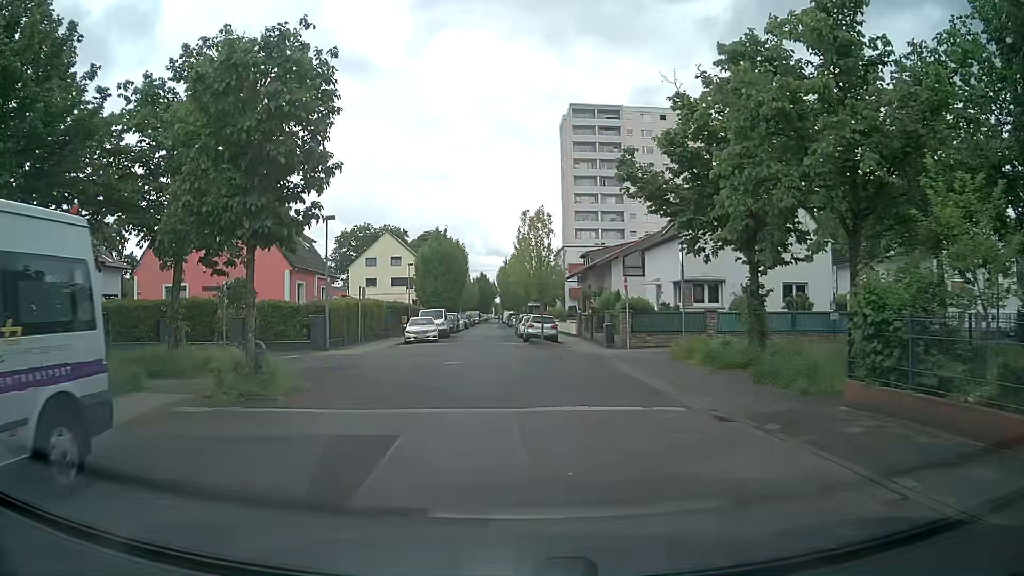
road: residential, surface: asphalt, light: Day
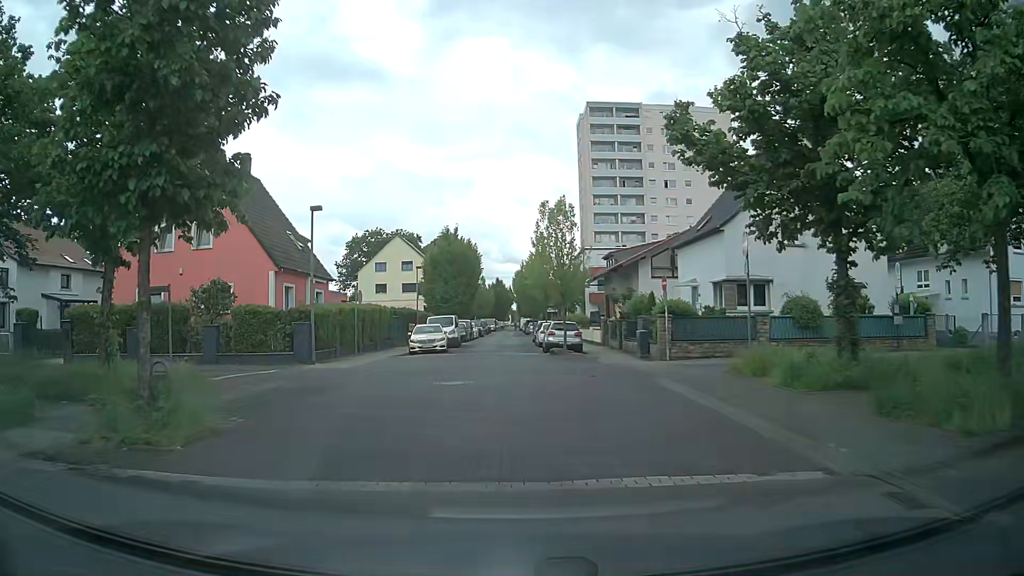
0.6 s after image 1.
(0.0, +4.2) m; -1°
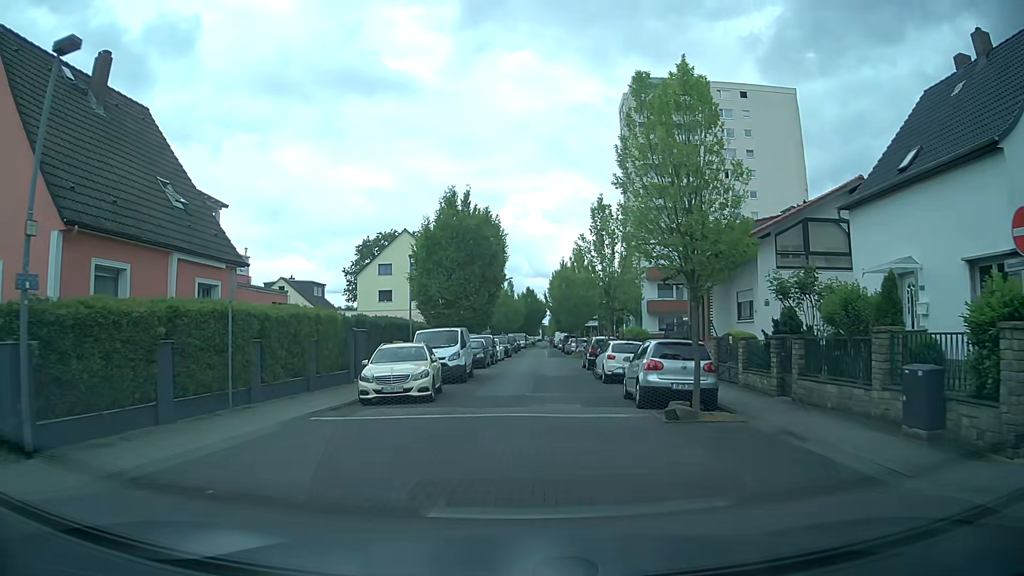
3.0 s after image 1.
(-0.6, +16.7) m; -3°
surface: paving_stones
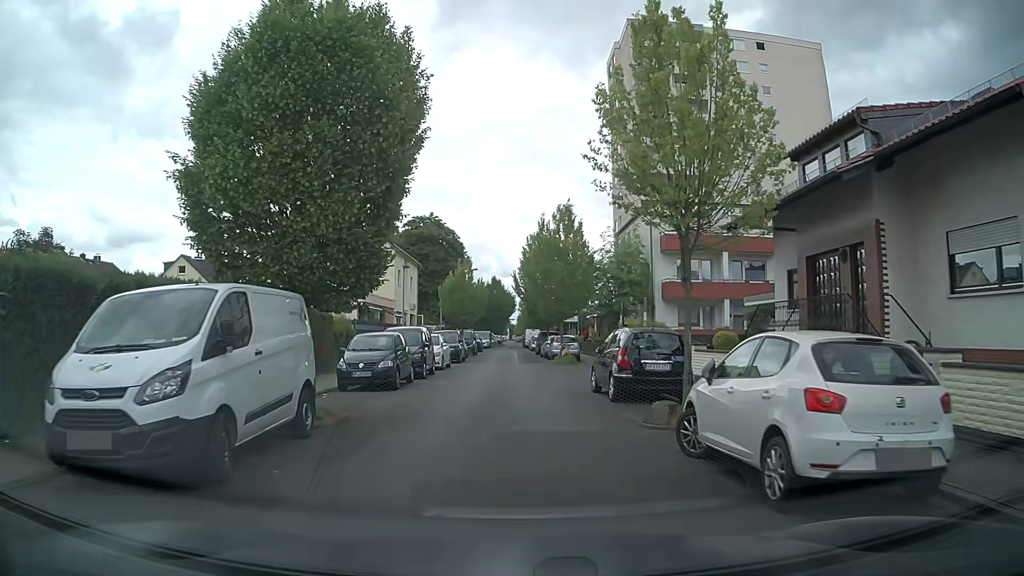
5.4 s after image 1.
(+0.7, +18.0) m; +4°
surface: asphalt
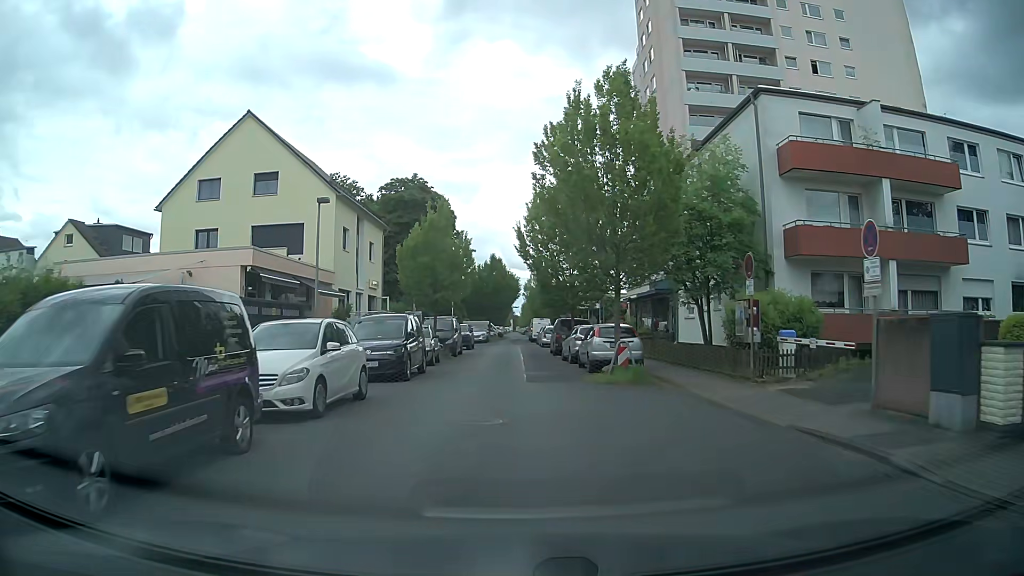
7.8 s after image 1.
(-0.3, +18.6) m; -1°
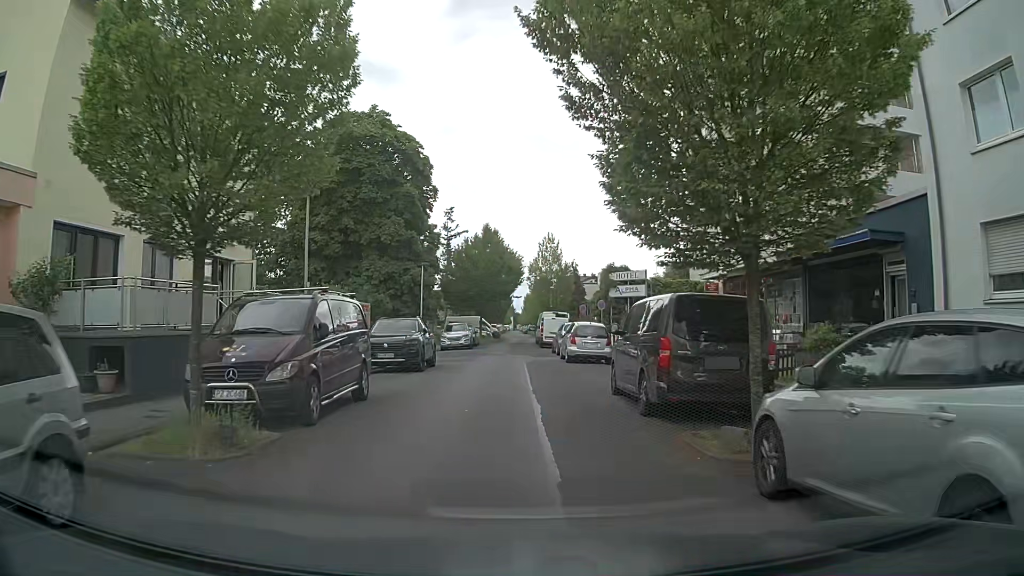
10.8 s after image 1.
(-0.3, +23.3) m; -1°
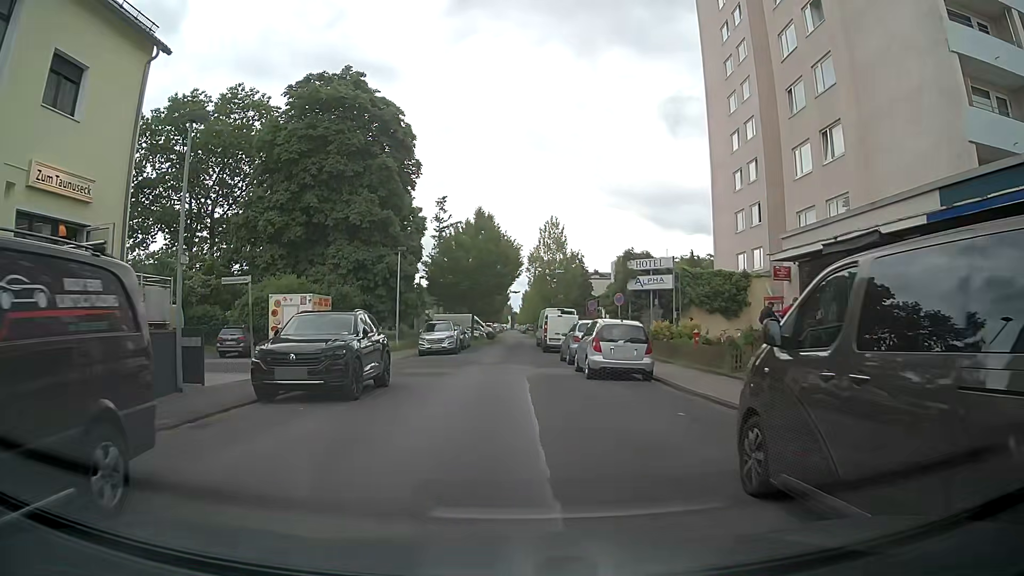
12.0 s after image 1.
(0.0, +8.2) m; +1°
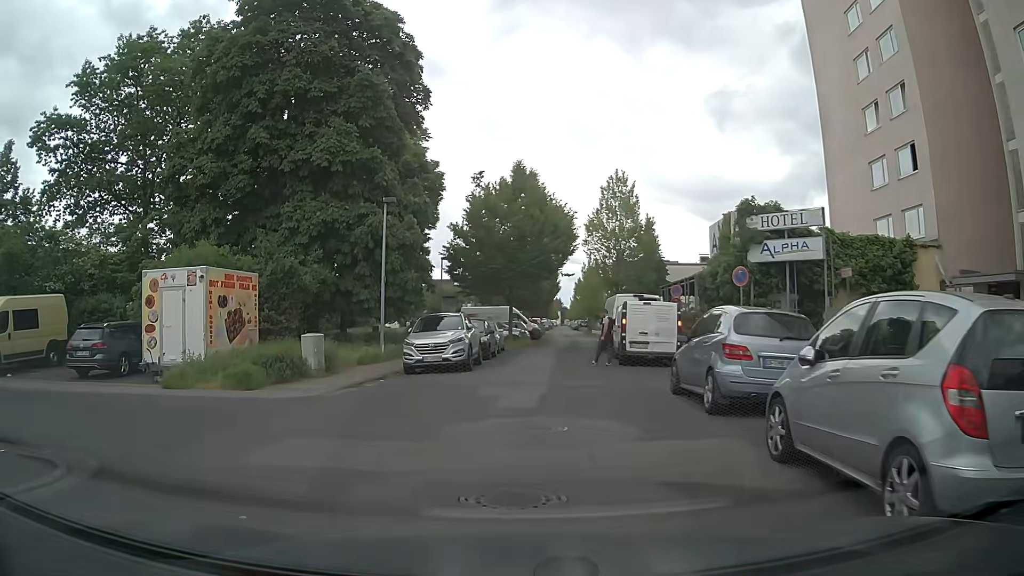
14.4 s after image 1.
(-0.2, +13.7) m; -4°
